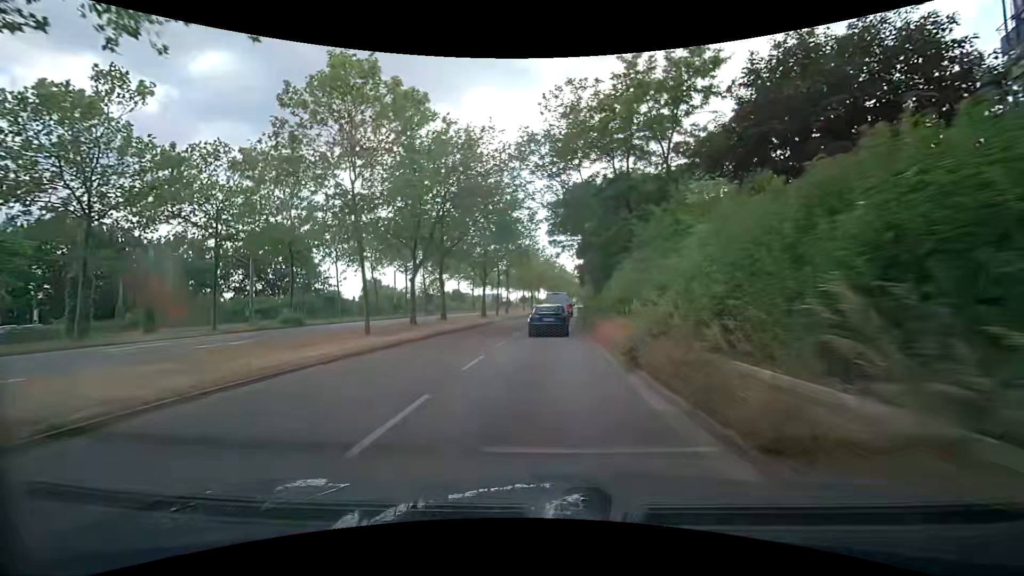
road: secondary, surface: asphalt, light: Day
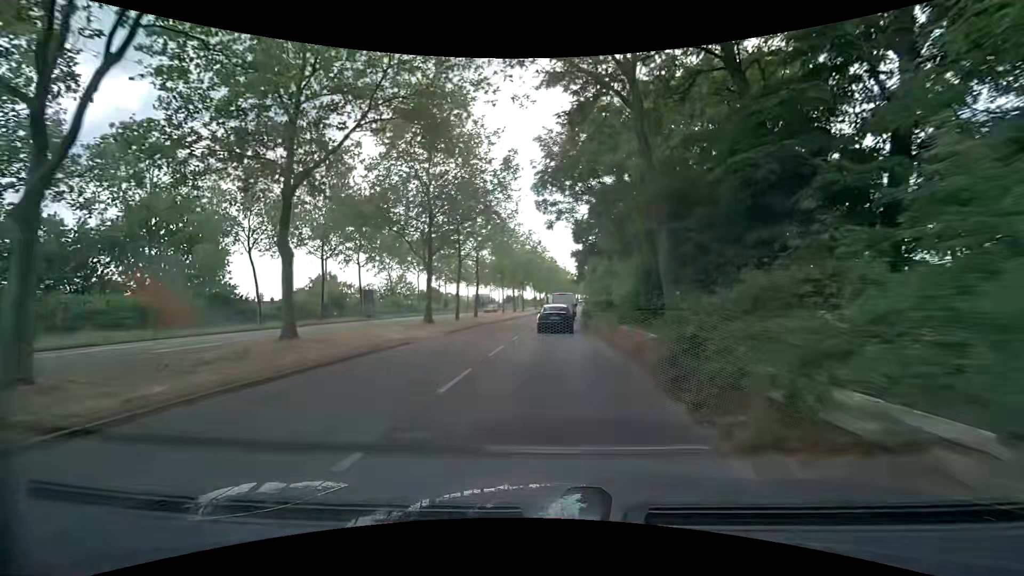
(+0.4, +21.0) m; +3°
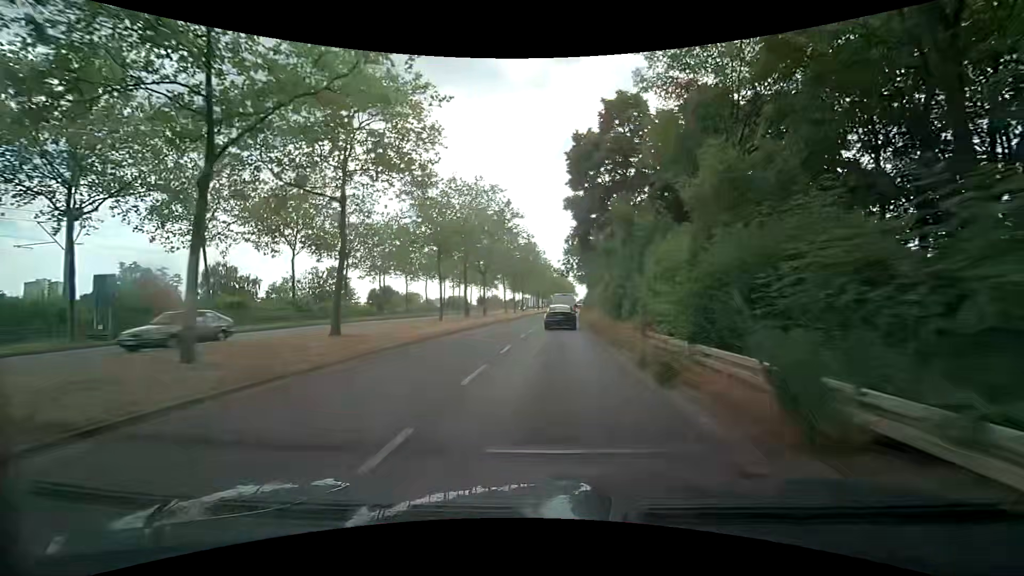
(+0.3, +29.2) m; +2°
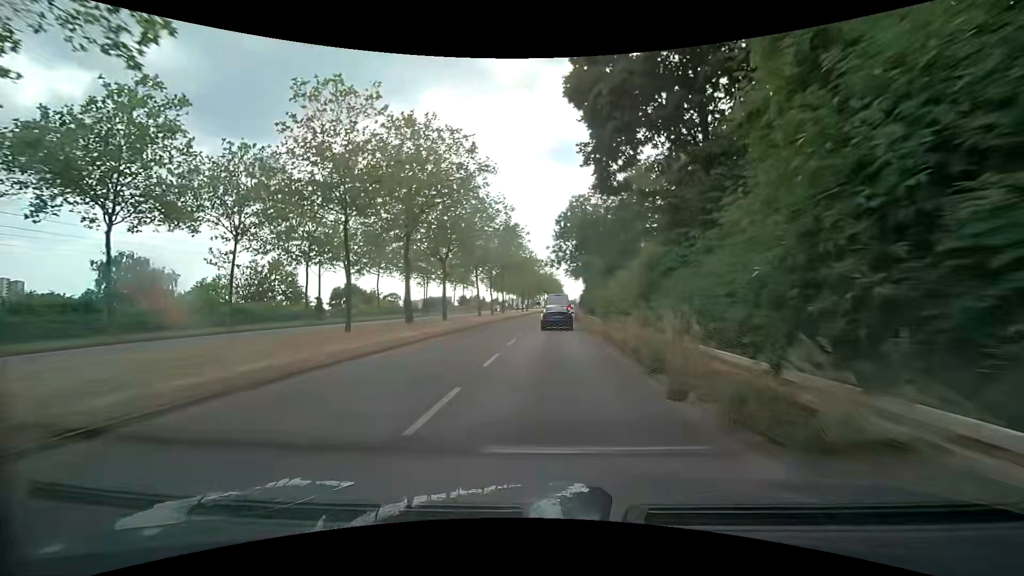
(+0.2, +15.3) m; +1°
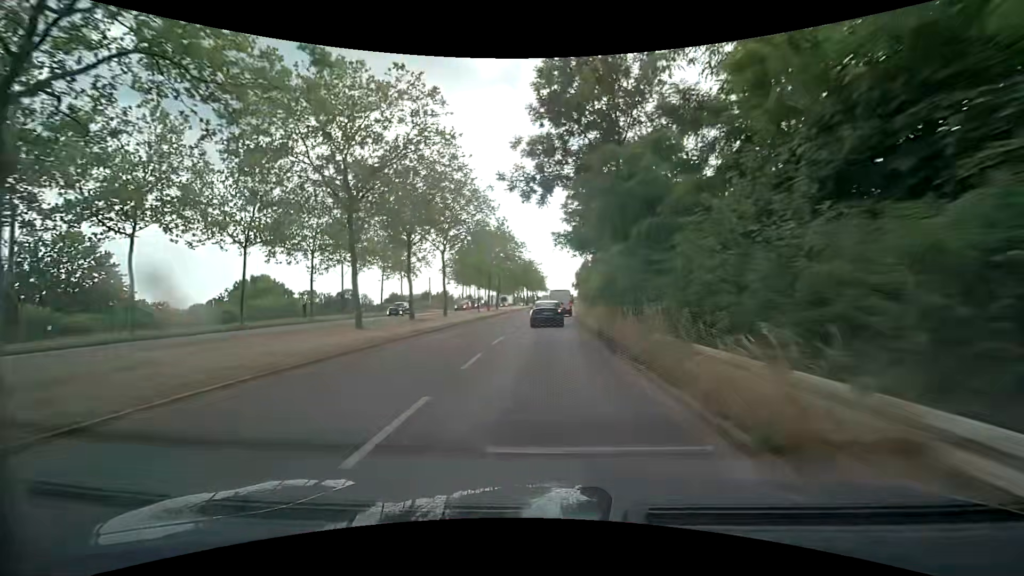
(+0.8, +31.1) m; +2°
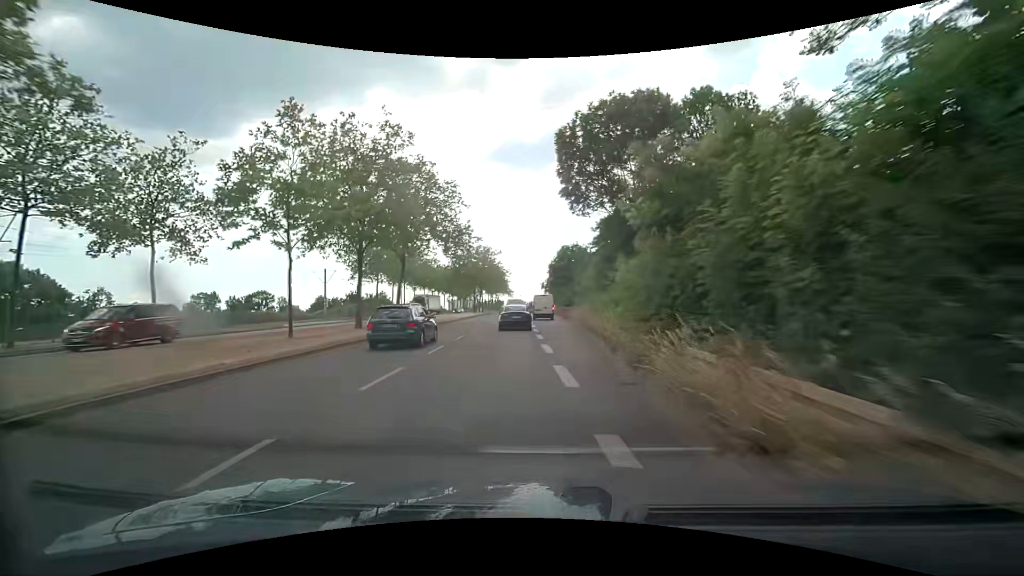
(+1.6, +37.8) m; +4°
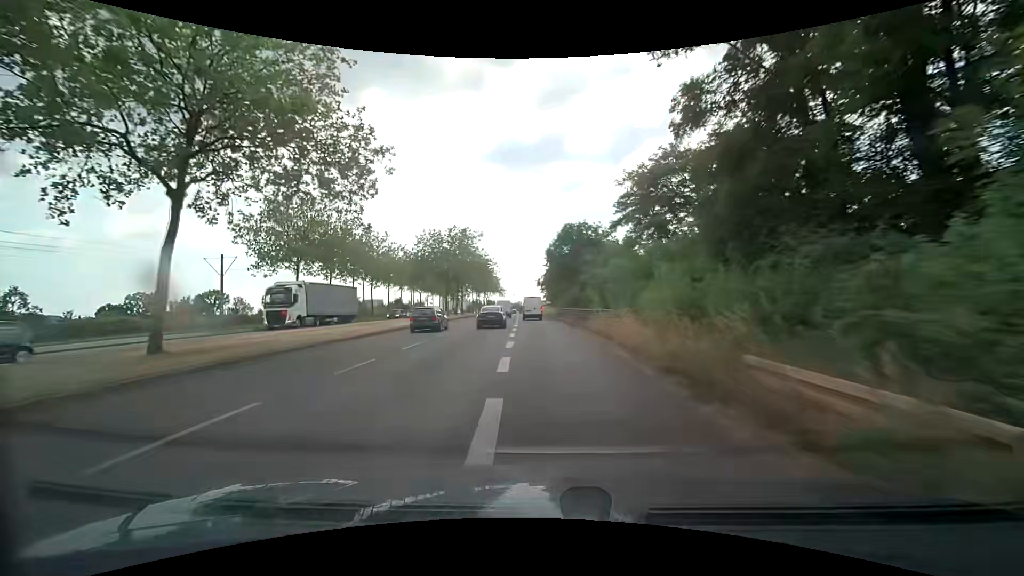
(+0.5, +22.0) m; +1°
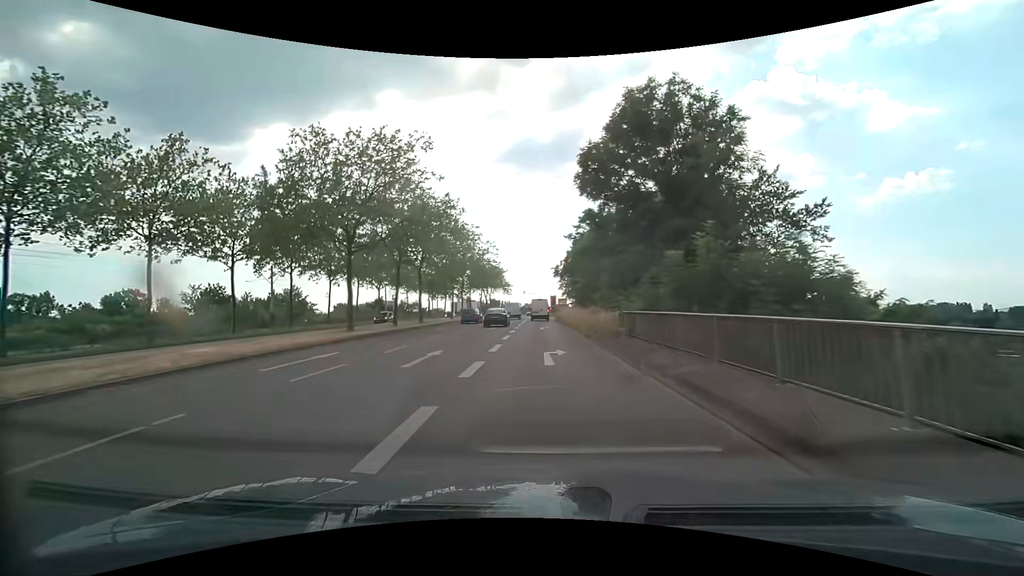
(-0.4, +36.7) m; -2°
(0, +10) (0, +20) (0, +30) (0, +40) (0, +50) (0, +60) (+1, +70) (+2, +80) (+4, +90) (+7, +99) m
